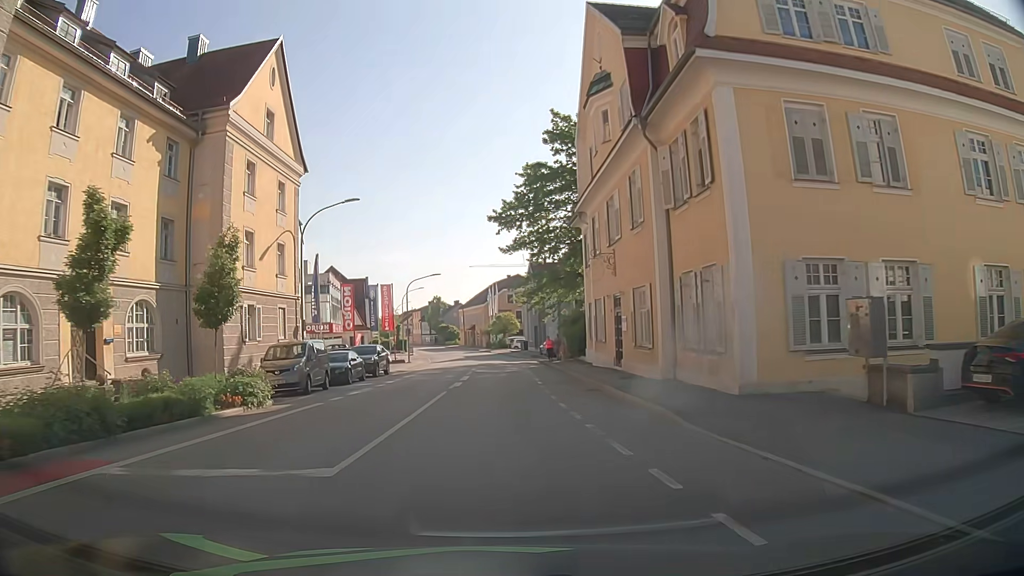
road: tertiary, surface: asphalt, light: Day
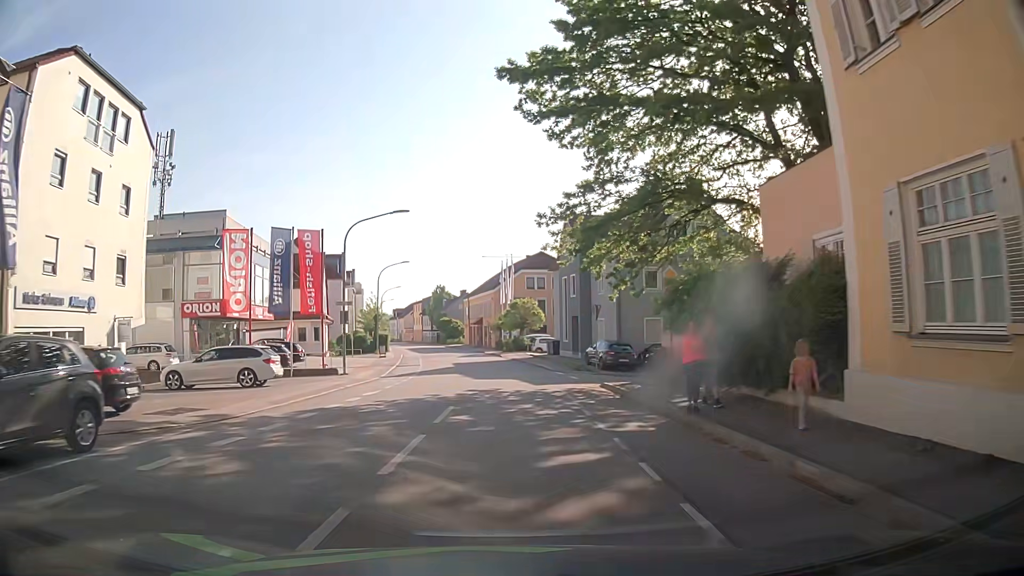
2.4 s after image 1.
(-0.1, +28.0) m; 0°
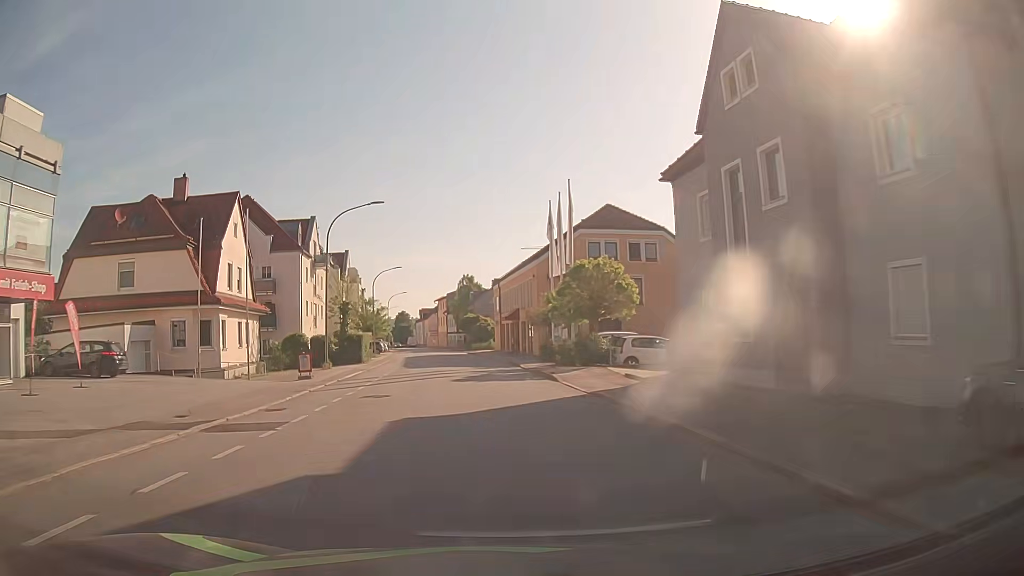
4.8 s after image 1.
(-0.8, +30.1) m; -4°
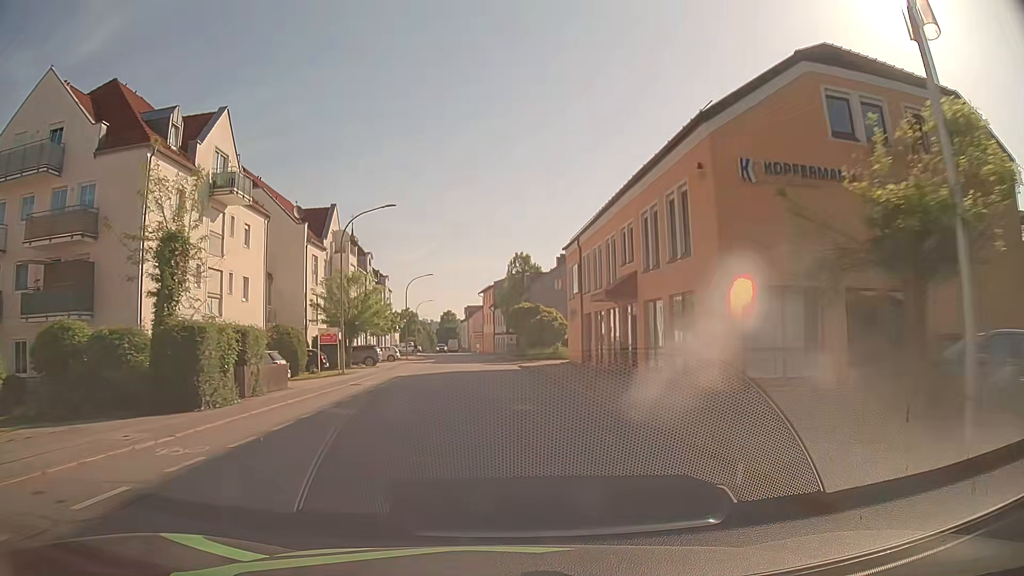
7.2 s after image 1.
(-1.7, +31.7) m; -5°
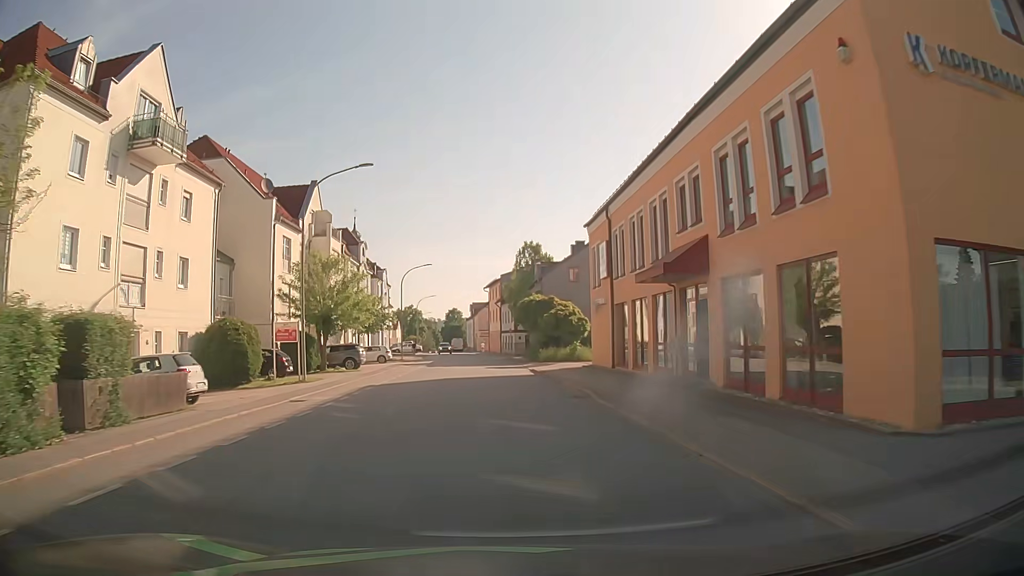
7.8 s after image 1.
(0.0, +8.1) m; 0°
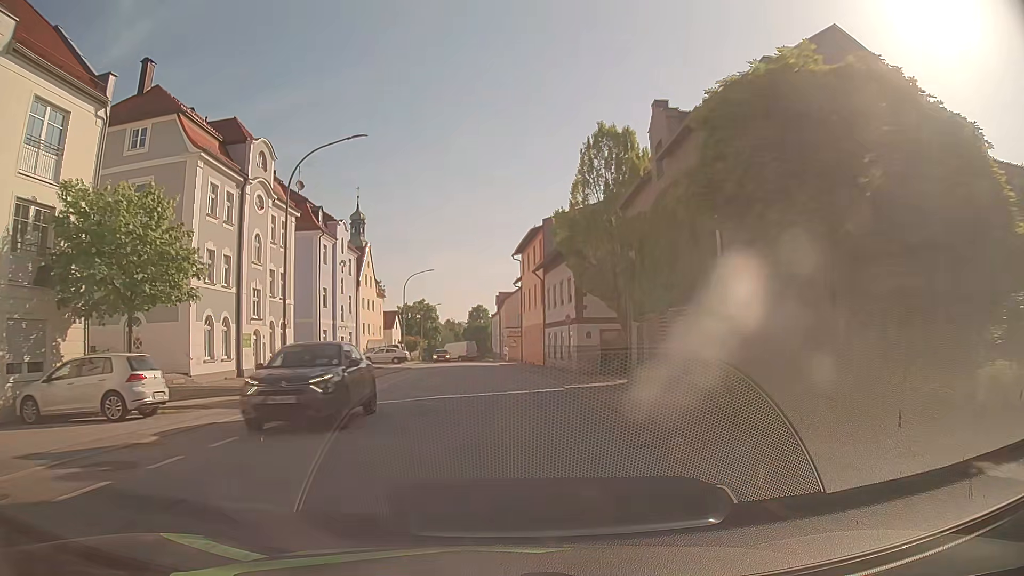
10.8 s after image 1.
(-1.3, +40.4) m; -3°
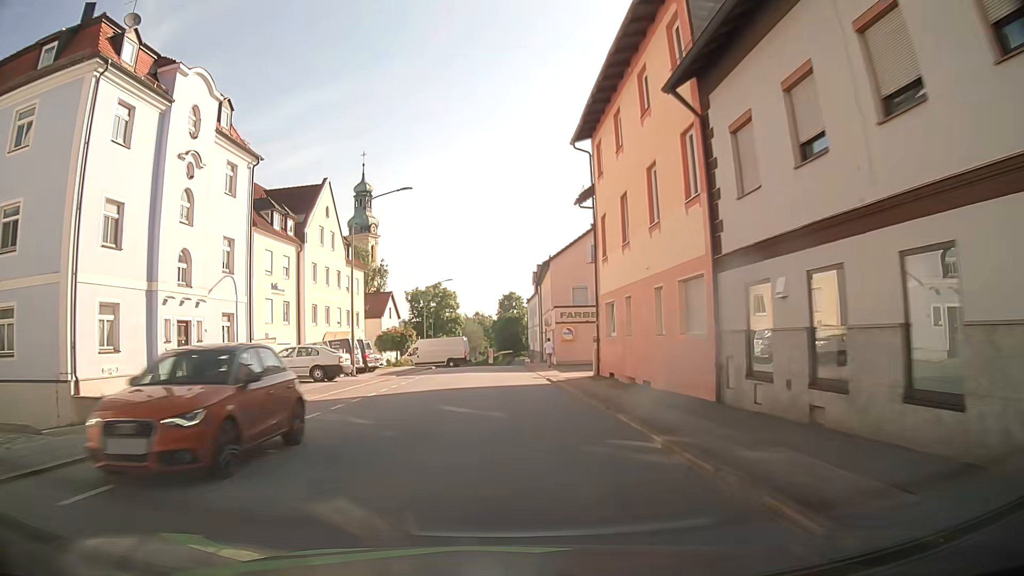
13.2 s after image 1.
(-1.1, +32.8) m; -4°
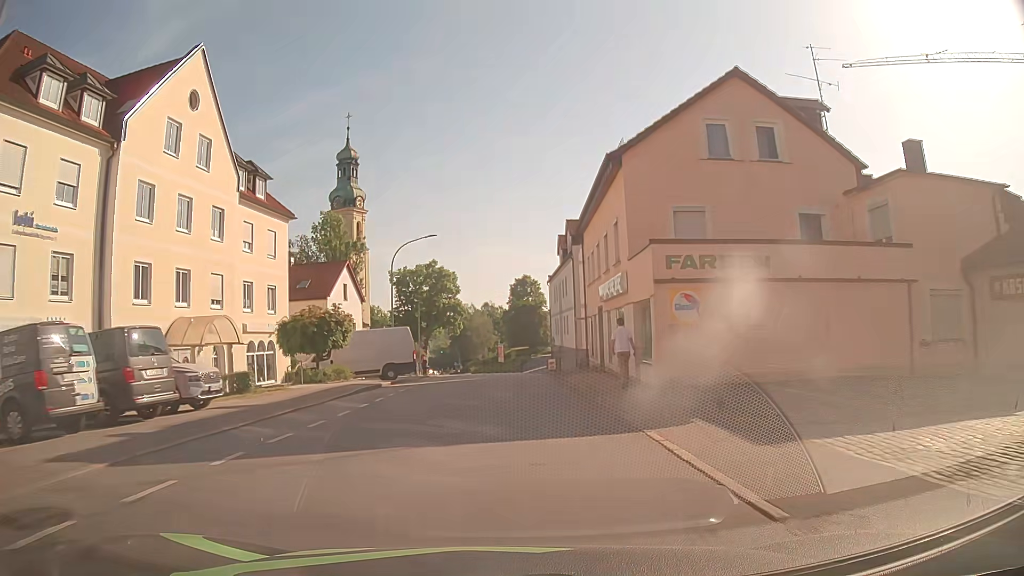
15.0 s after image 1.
(-0.1, +25.7) m; 0°
